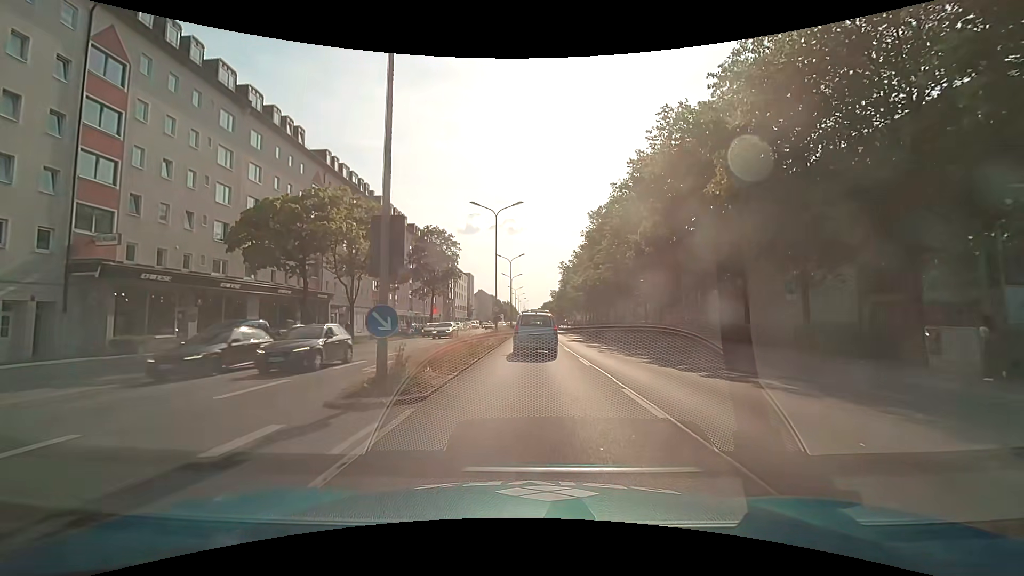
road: primary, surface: asphalt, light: Day
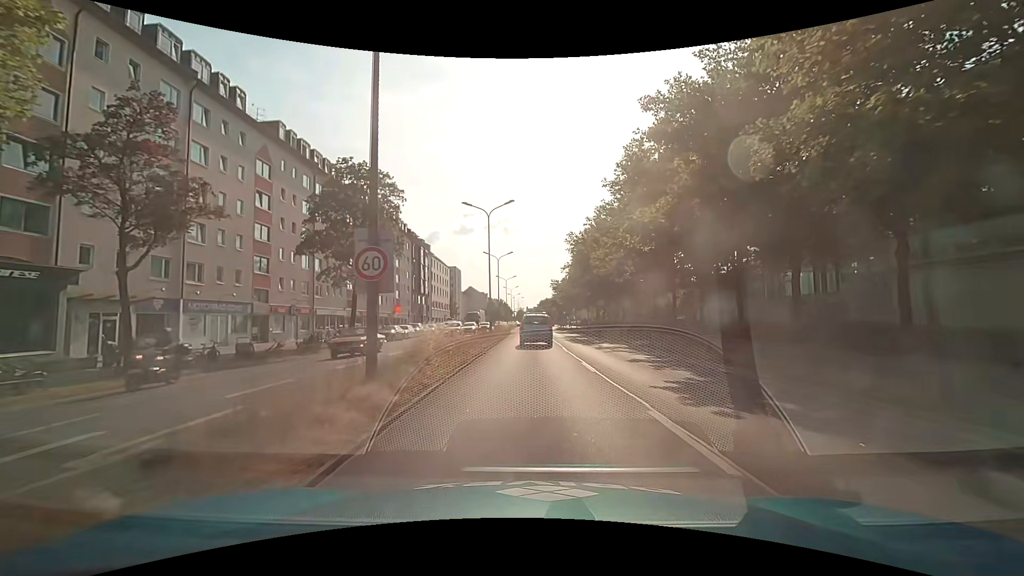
(+0.1, +29.9) m; 0°
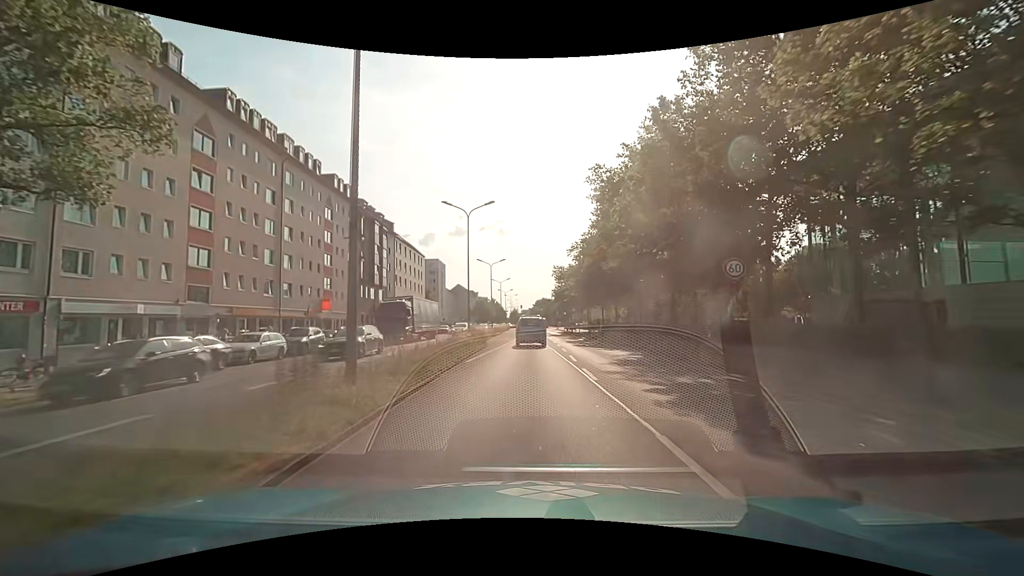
(+0.2, +28.9) m; +1°
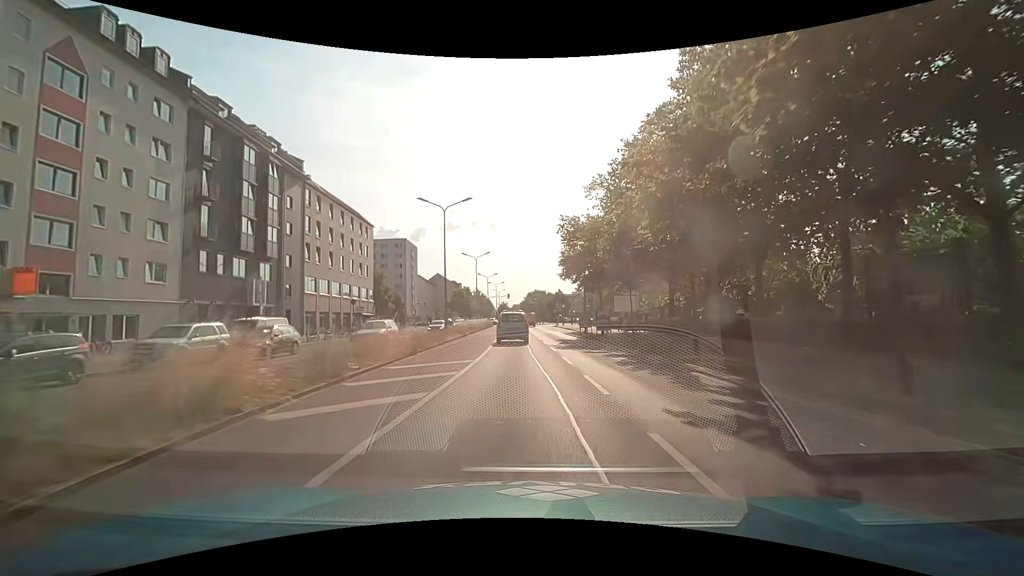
(+0.1, +33.2) m; +1°
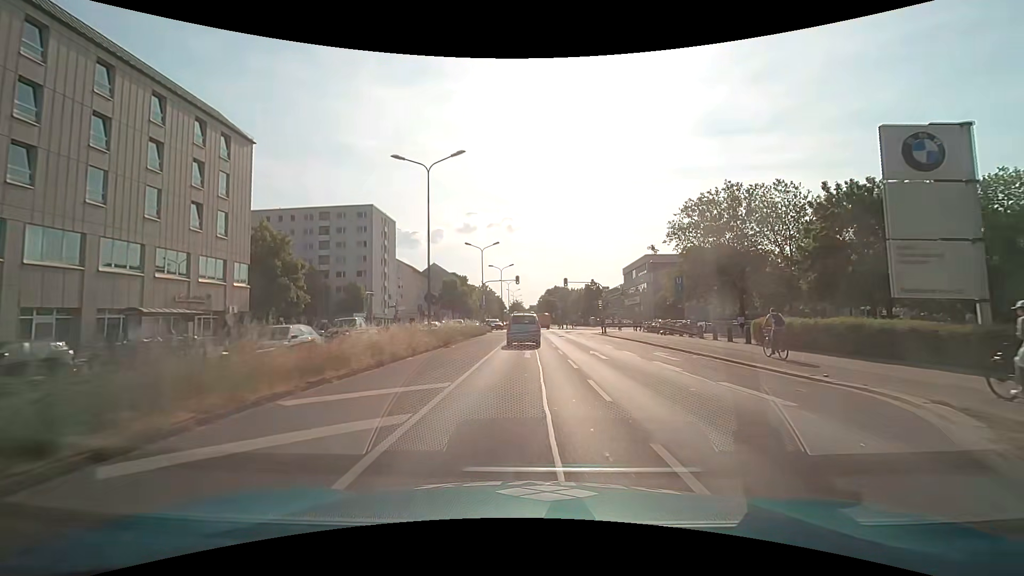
(-1.0, +42.5) m; -2°
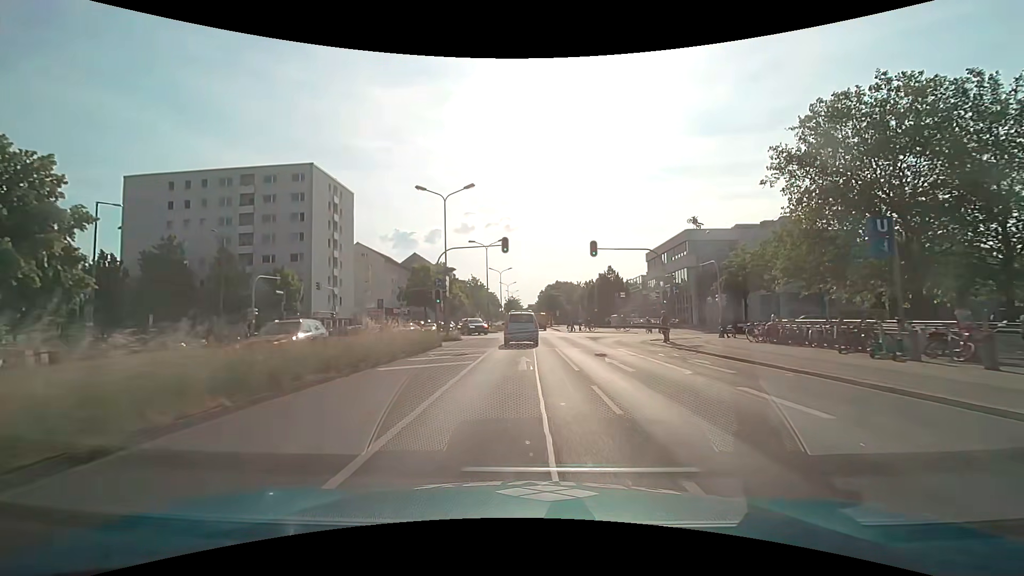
(+0.1, +25.2) m; 0°
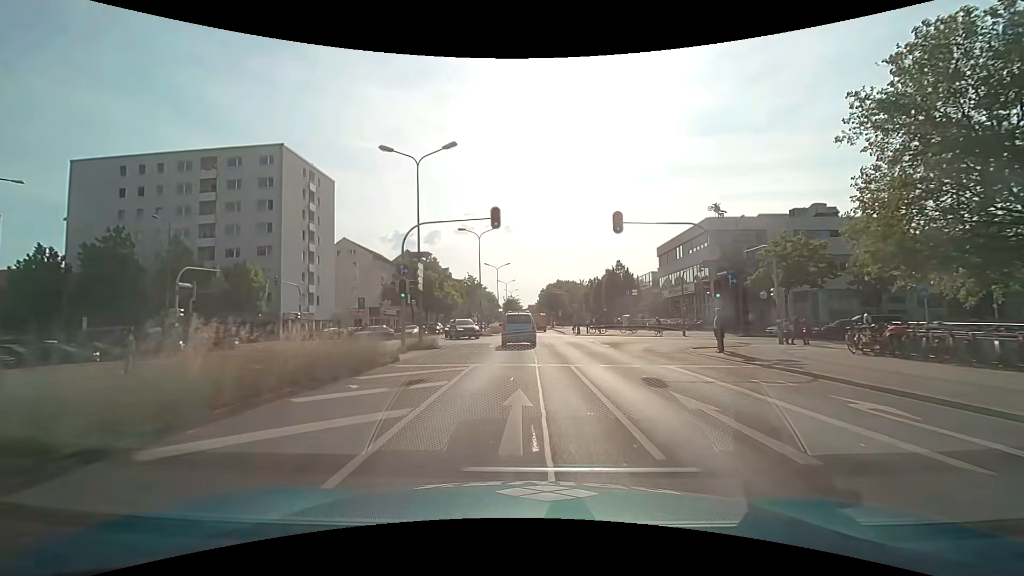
(0.0, +8.3) m; 0°
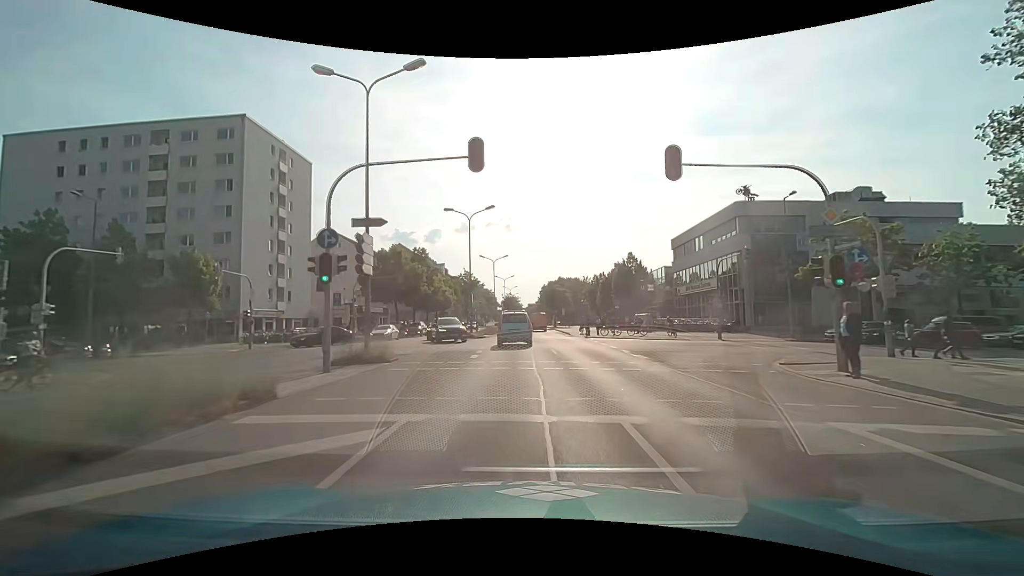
(0.0, +8.3) m; 0°
(0, +10) (0, +20) (-1, +30) (-1, +40) (-2, +50) (-2, +60) (-2, +70) (-2, +80) (-2, +90) (-2, +100) m
